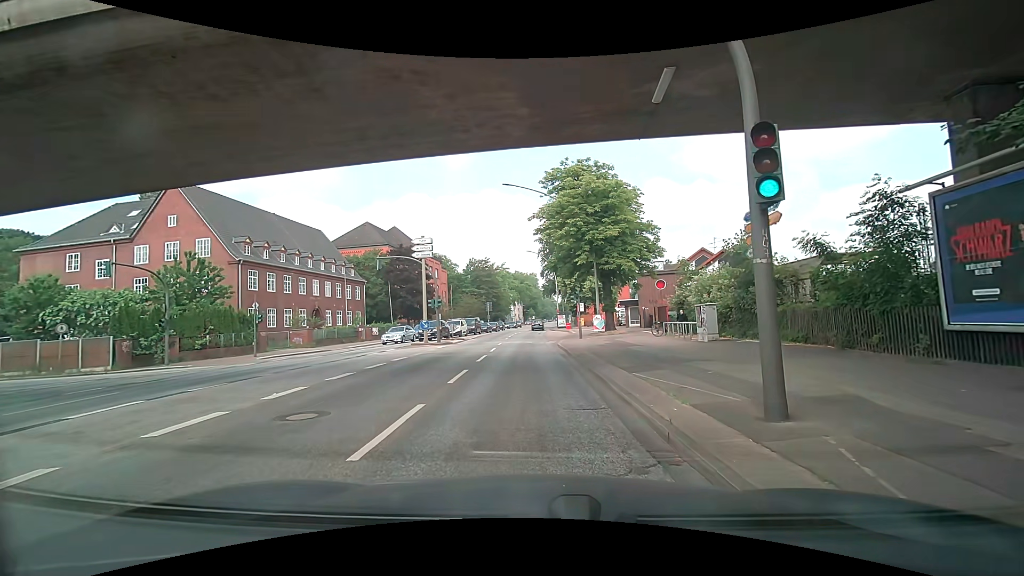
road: primary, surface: asphalt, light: Day
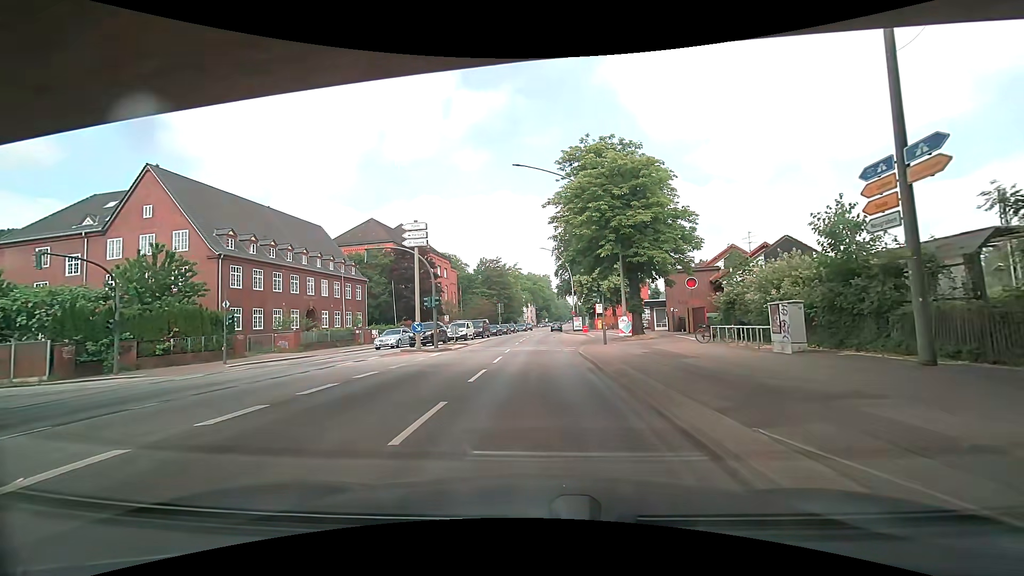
(-0.1, +6.0) m; -2°
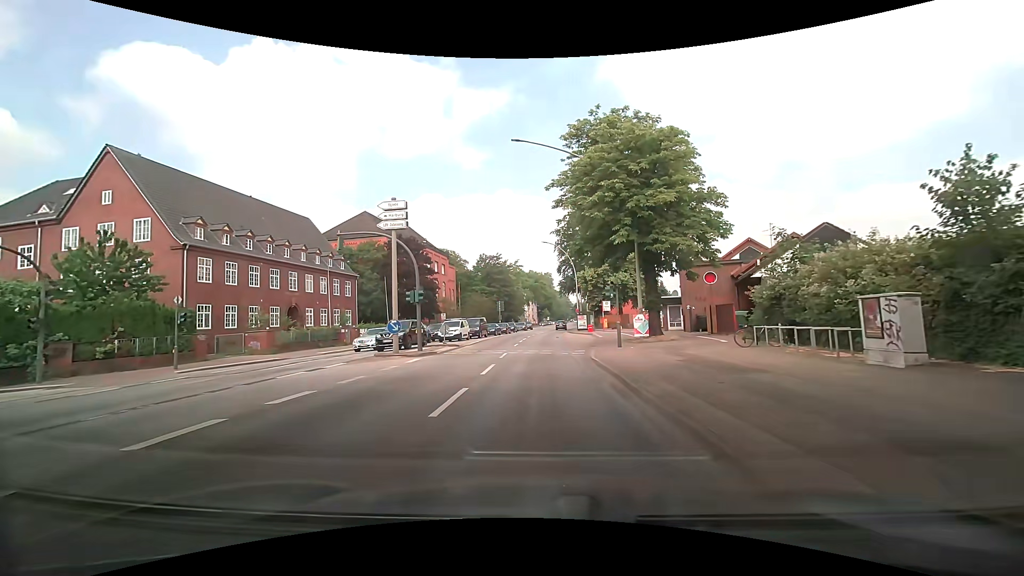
(0.0, +4.7) m; 0°
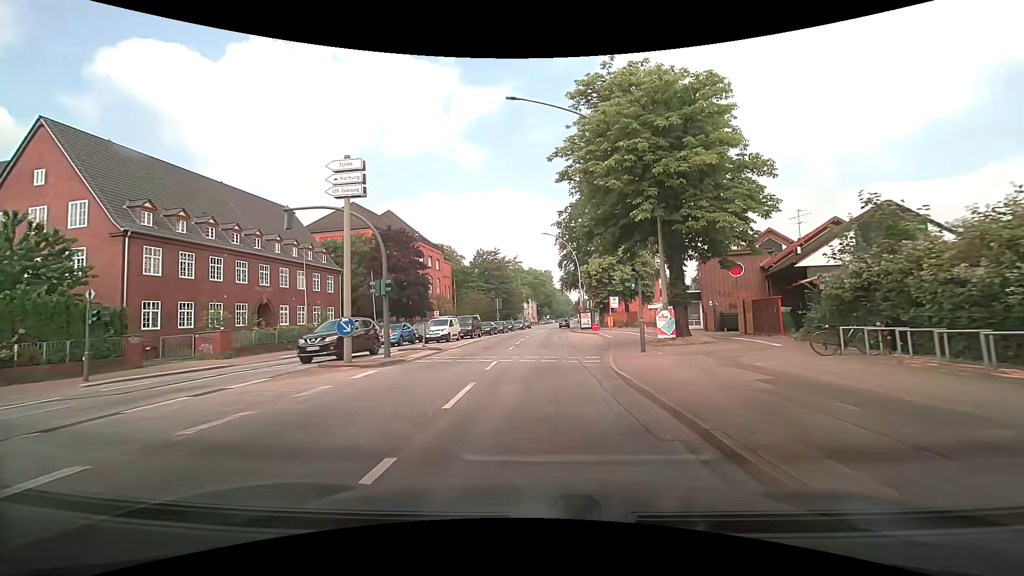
(0.0, +5.6) m; 0°
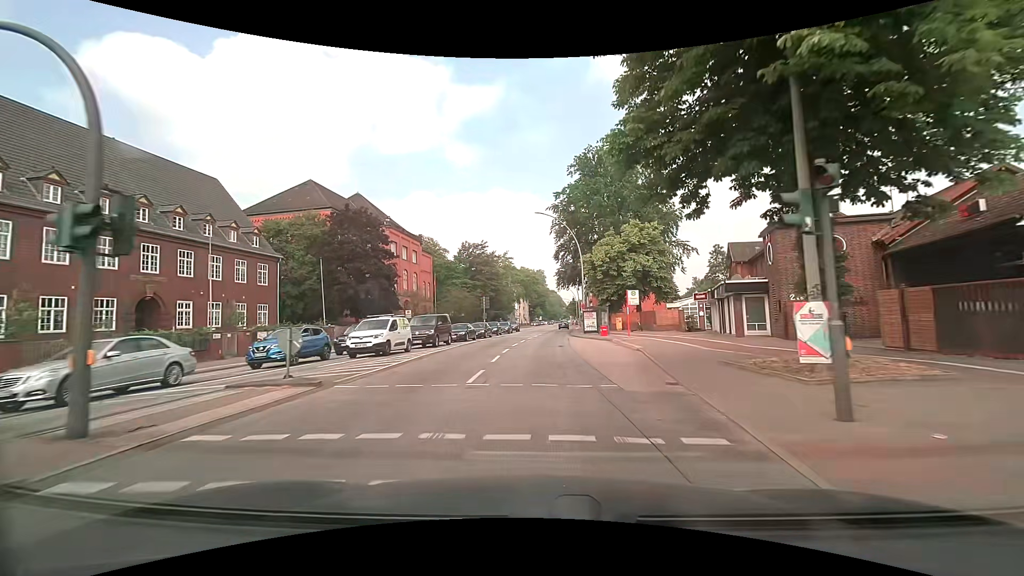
(0.0, +12.9) m; +1°
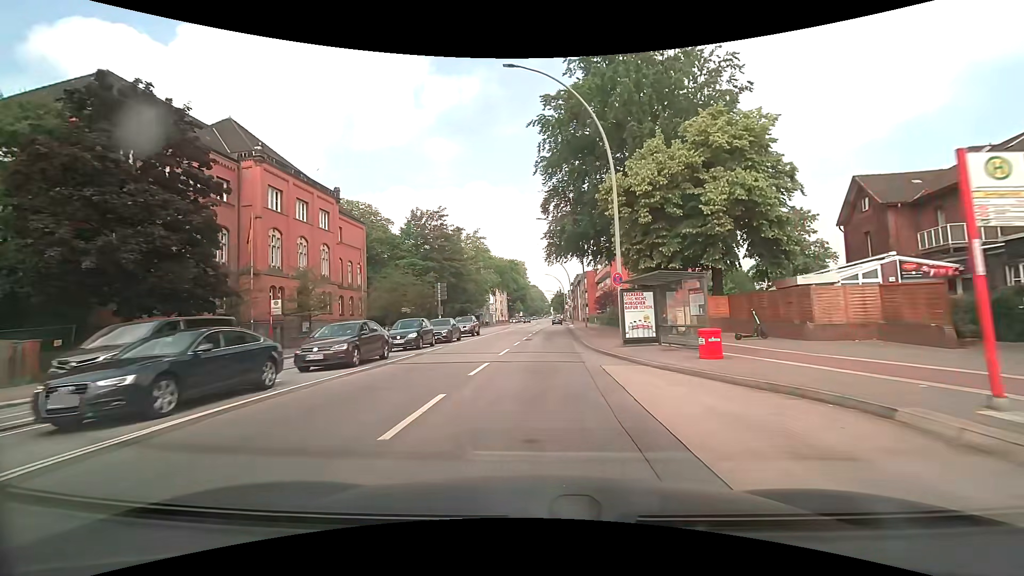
(+0.4, +28.9) m; +2°
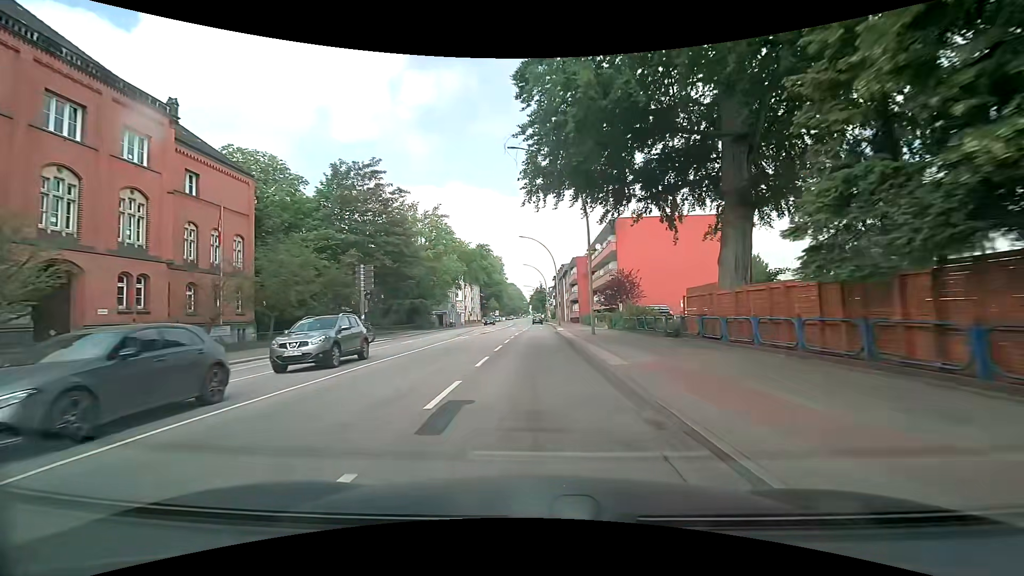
(+0.4, +22.5) m; +2°
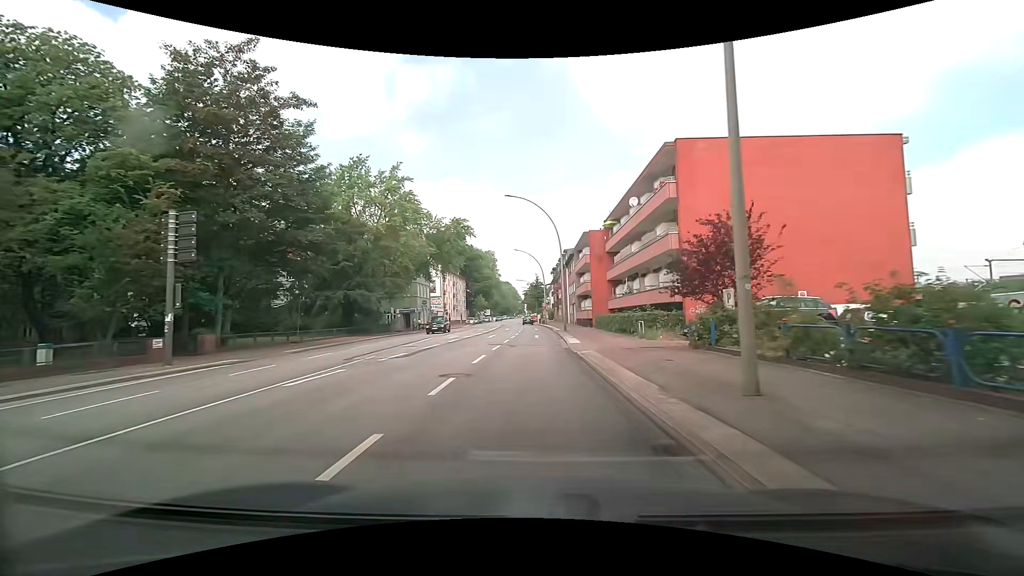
(+0.2, +22.7) m; +1°
(0, +10) (0, +20) (0, +30) (0, +40) (0, +50) (0, +60) (-1, +70) (-1, +80) (-2, +90) (-2, +100) m
